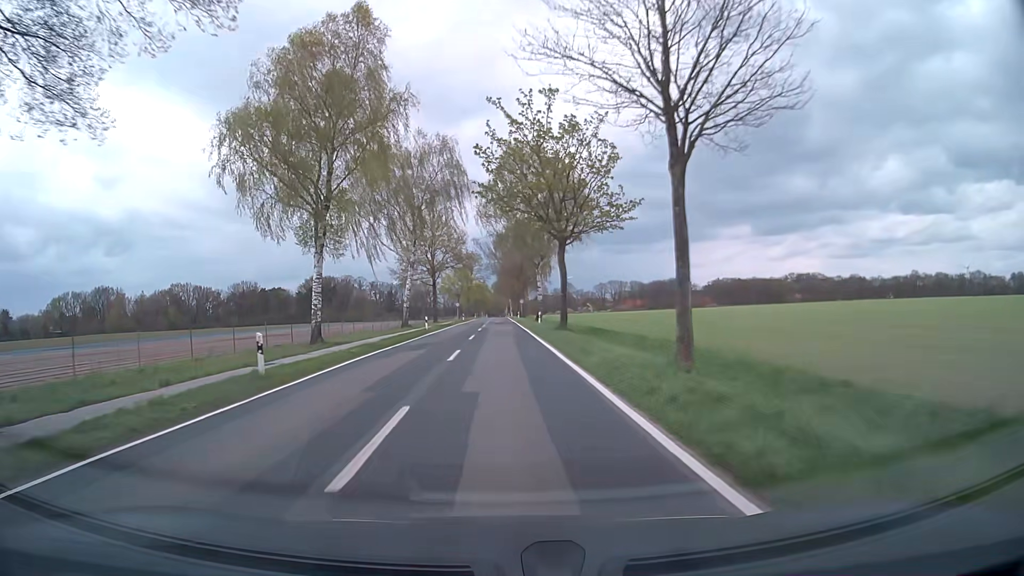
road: secondary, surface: asphalt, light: Day
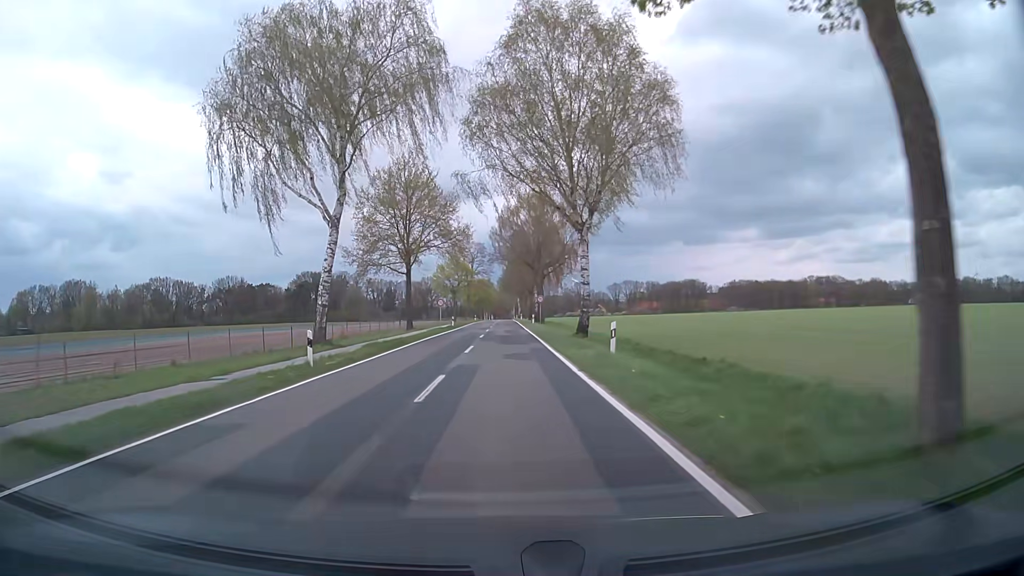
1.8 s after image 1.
(-0.2, +31.0) m; -1°
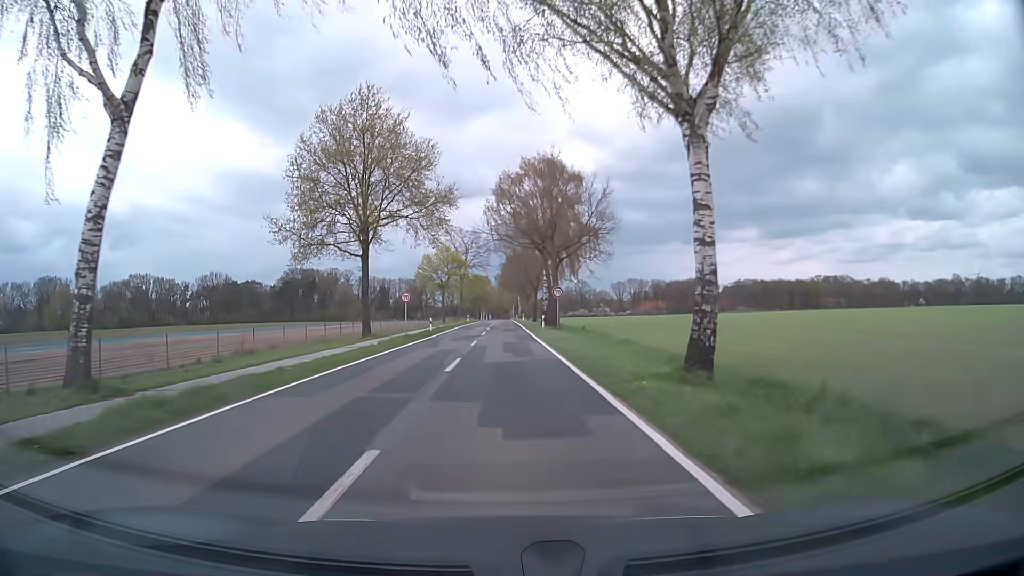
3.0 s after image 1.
(0.0, +19.4) m; 0°
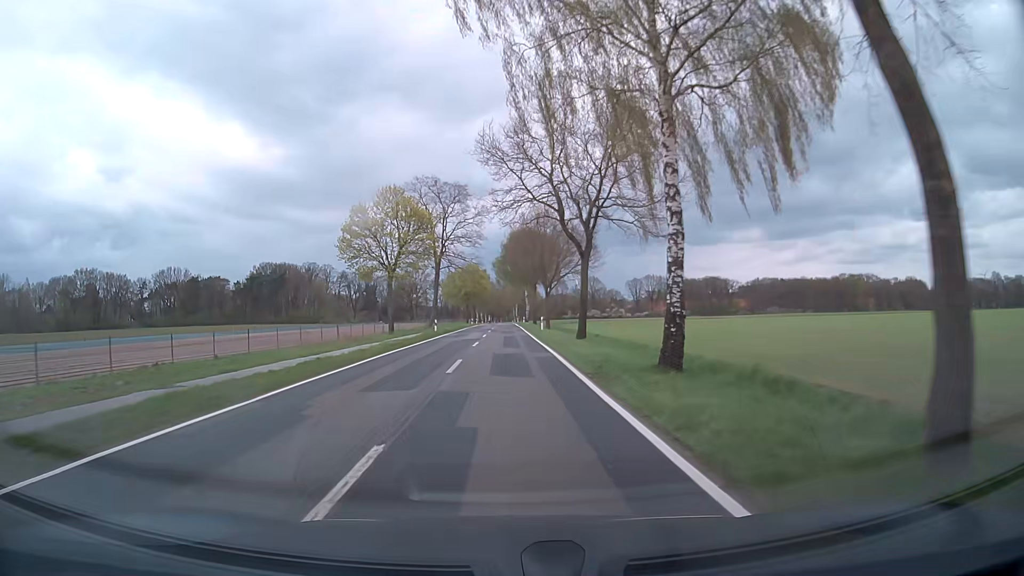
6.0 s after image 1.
(+0.1, +47.8) m; 0°
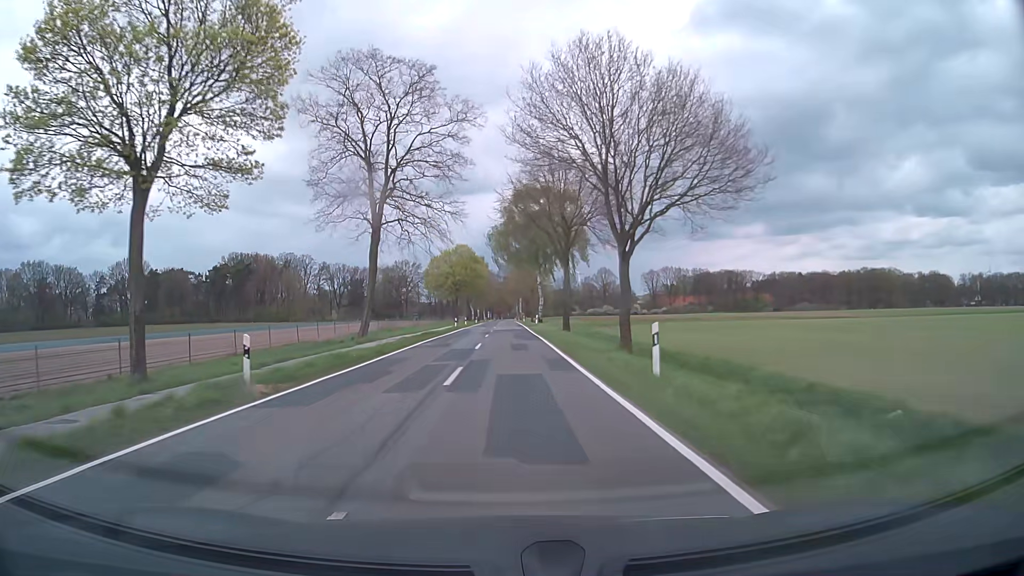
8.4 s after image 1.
(+0.1, +38.5) m; 0°
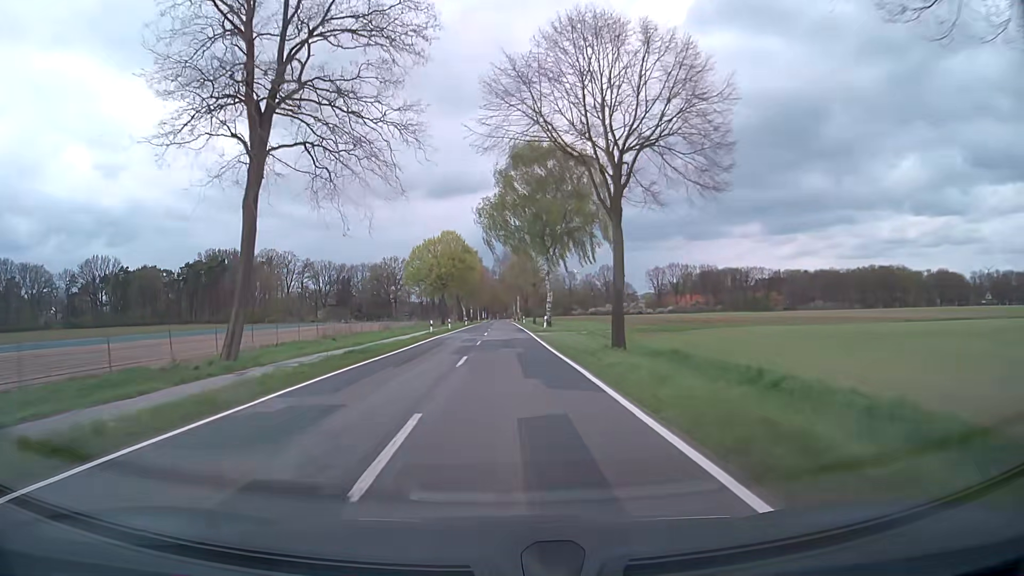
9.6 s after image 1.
(0.0, +19.7) m; 0°
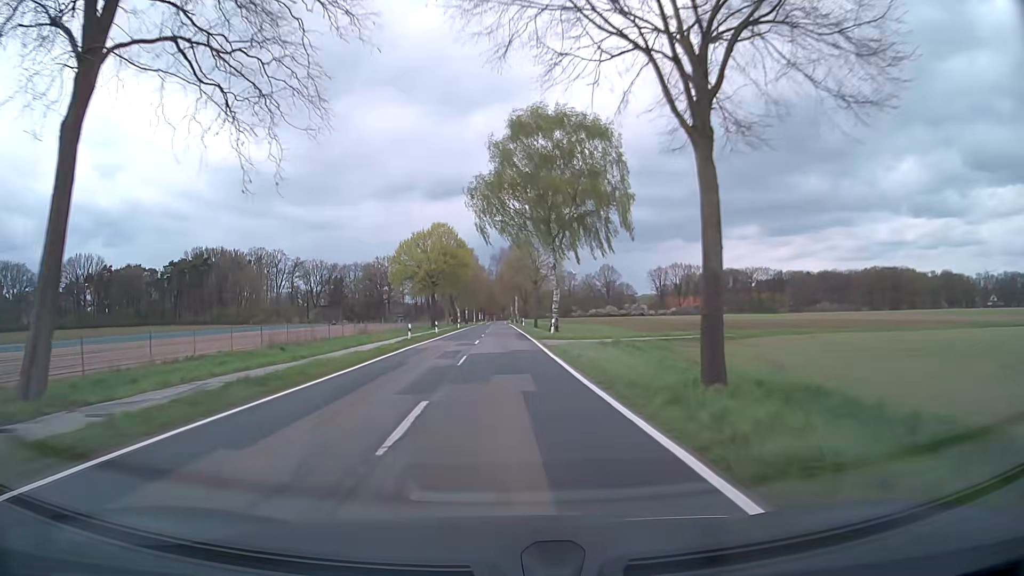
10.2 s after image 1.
(0.0, +10.0) m; 0°
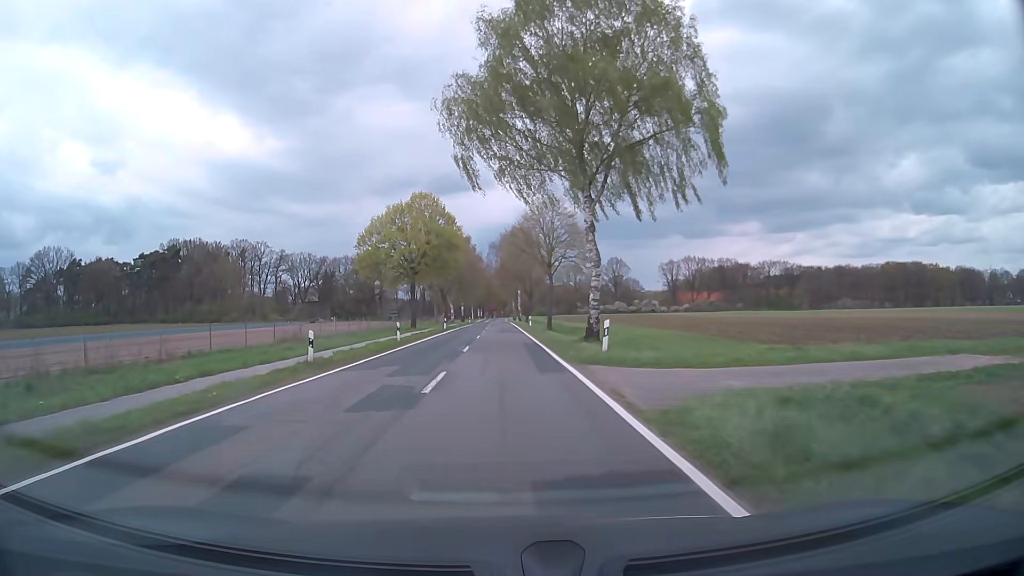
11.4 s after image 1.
(0.0, +20.1) m; 0°
(0, +10) (0, +20) (0, +30) (0, +40) (0, +50) (0, +60) (0, +70) (-1, +80) (-1, +90) (-1, +100) m
